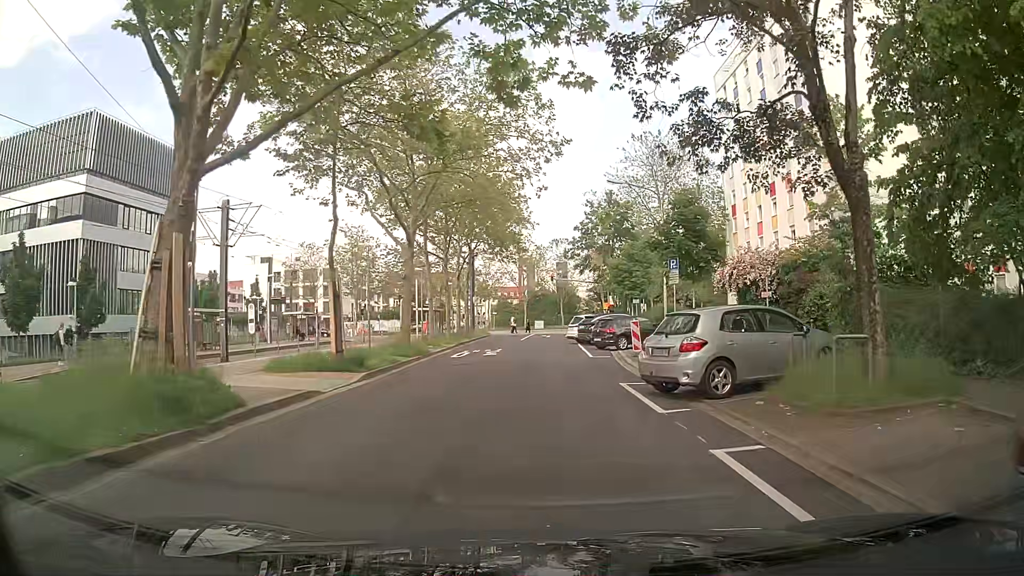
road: tertiary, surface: asphalt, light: Day
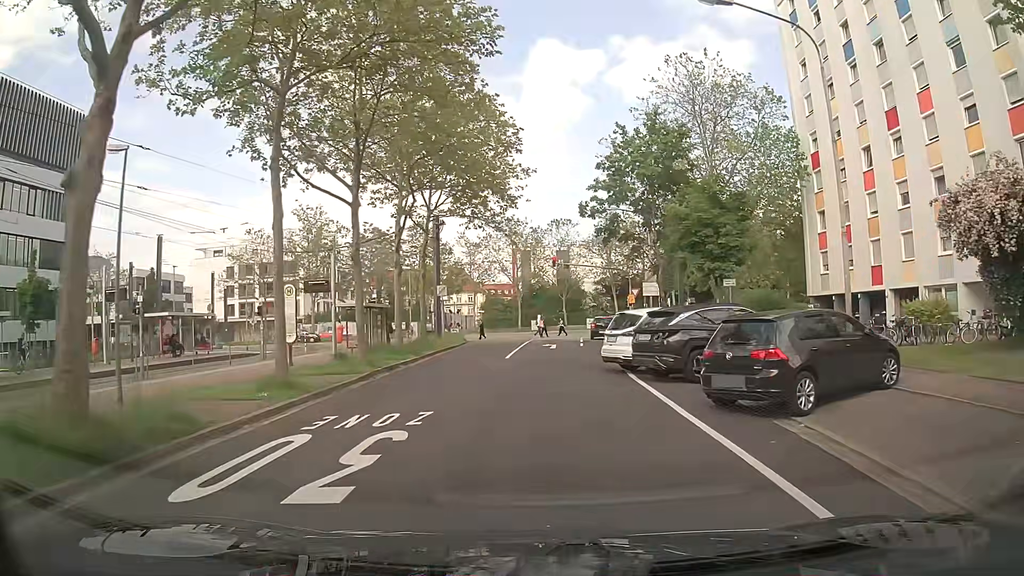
(+0.5, +20.5) m; +1°
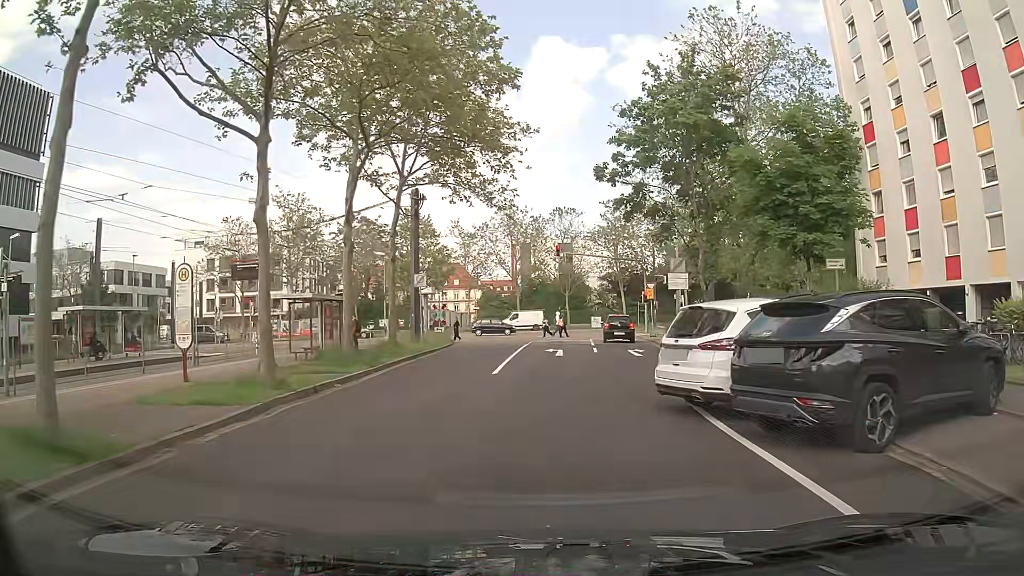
(0.0, +7.7) m; -1°
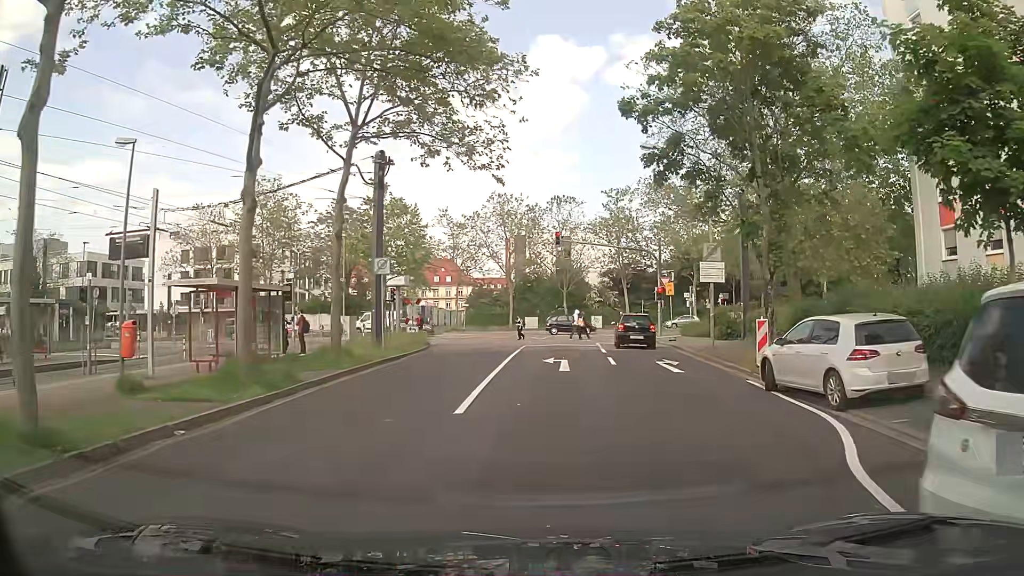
(+0.2, +7.2) m; +1°
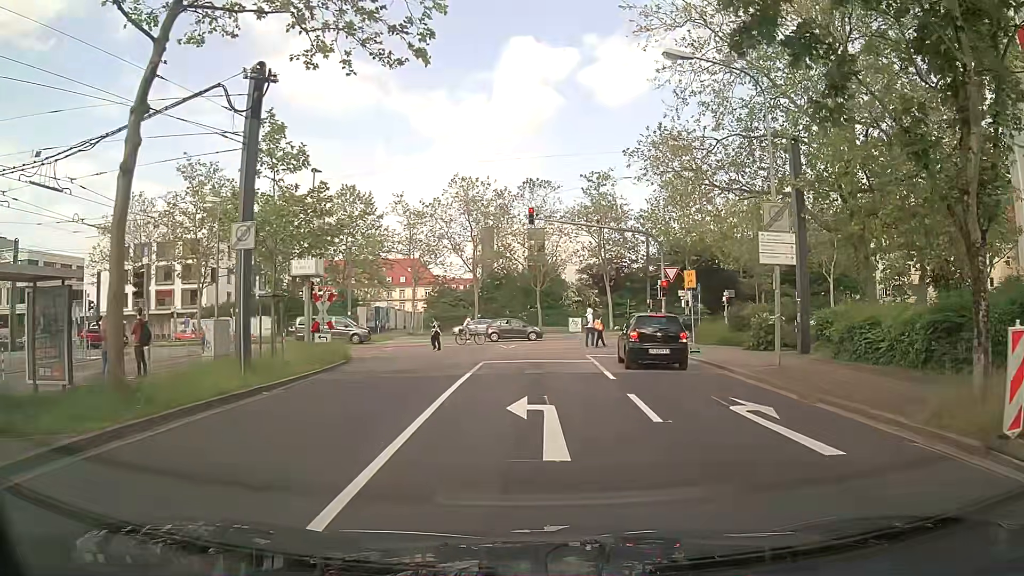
(+0.3, +10.0) m; +2°
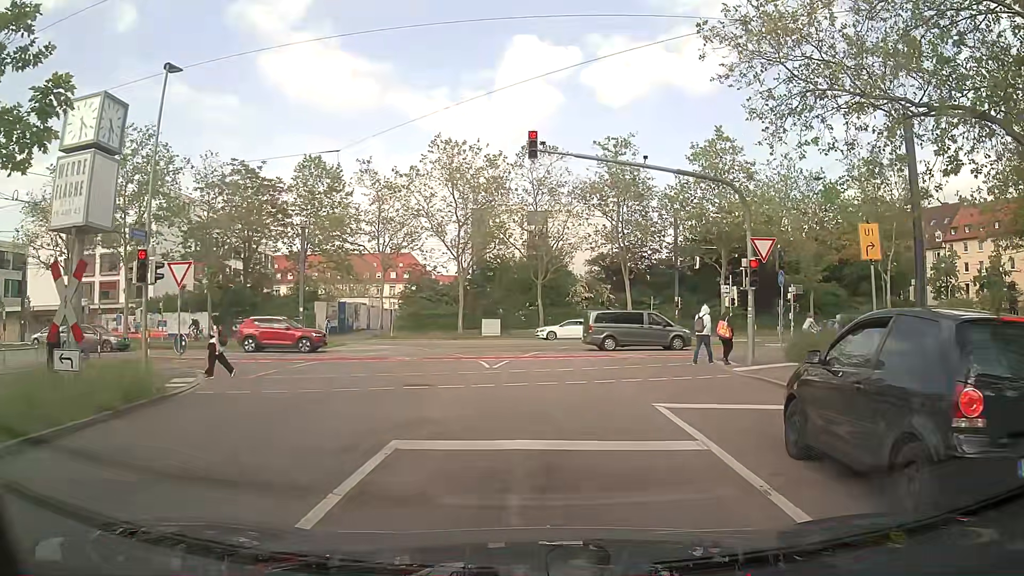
(+0.1, +13.3) m; +3°
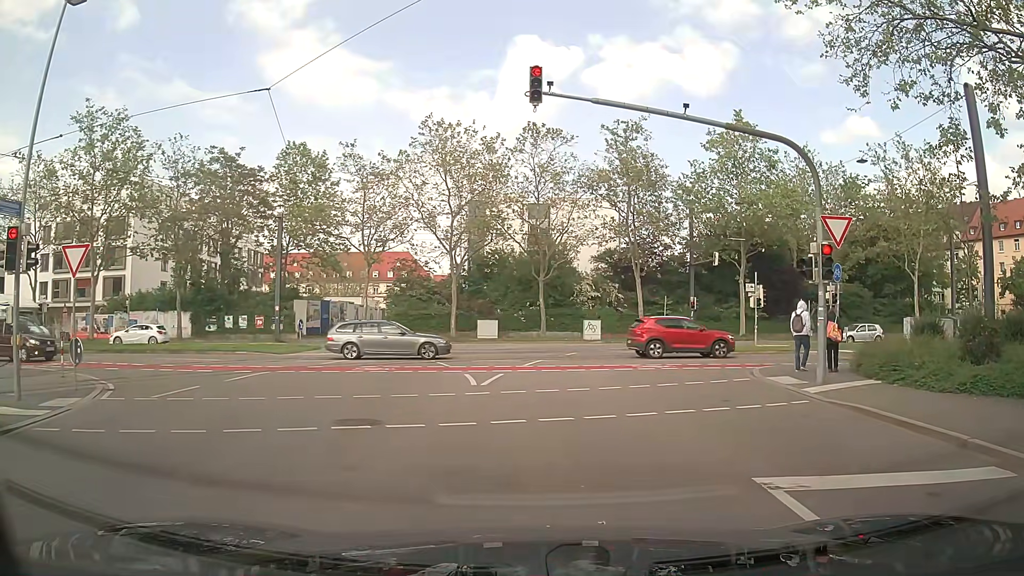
(-0.2, +4.8) m; -2°
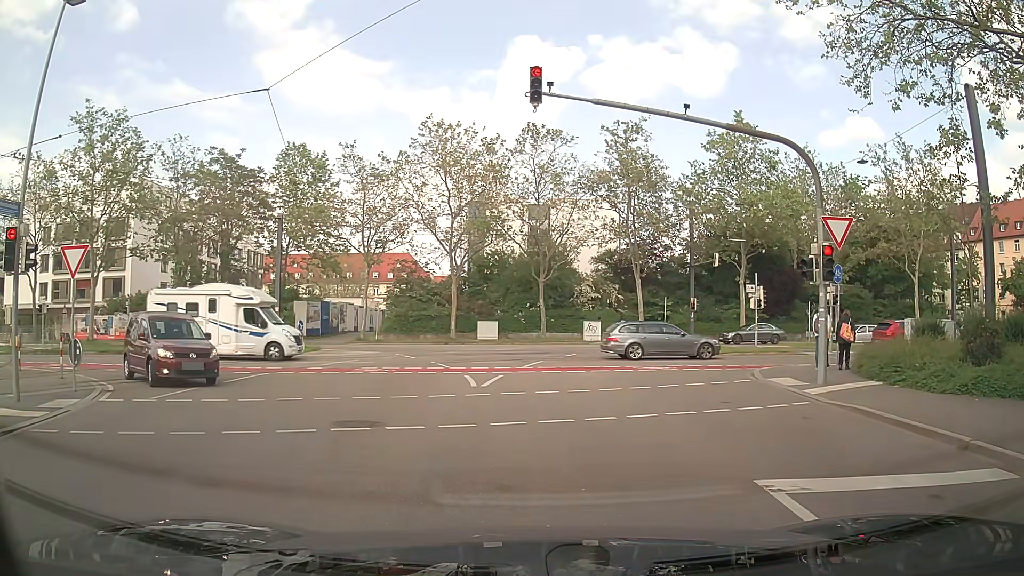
(0.0, +0.1) m; 0°
